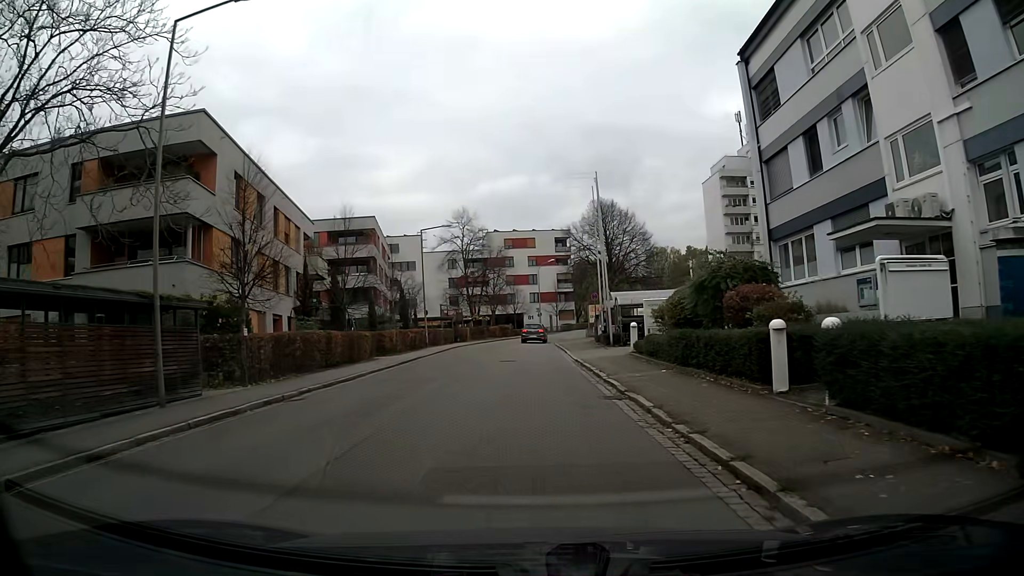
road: residential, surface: asphalt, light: Day
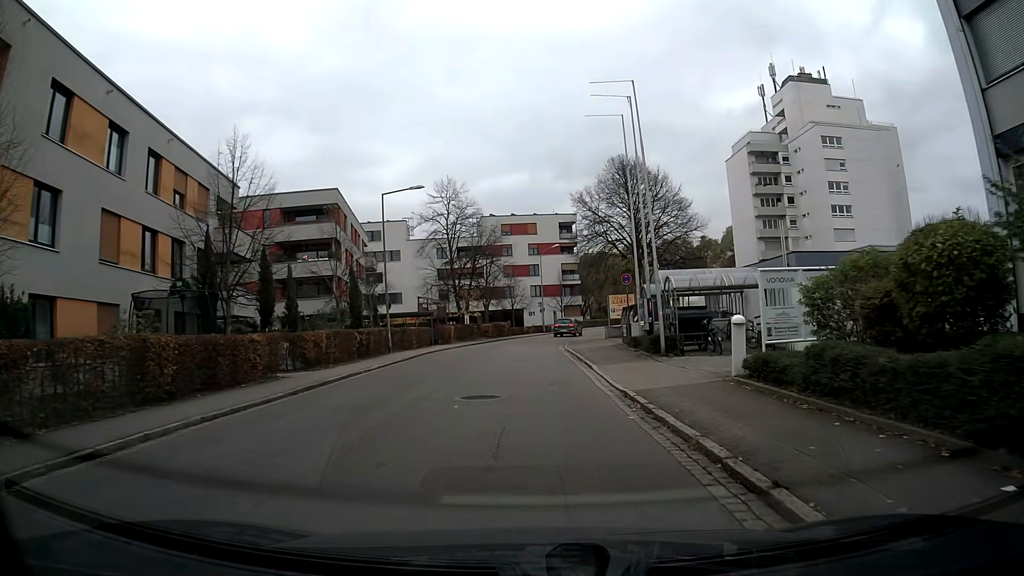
(0.0, +13.5) m; 0°
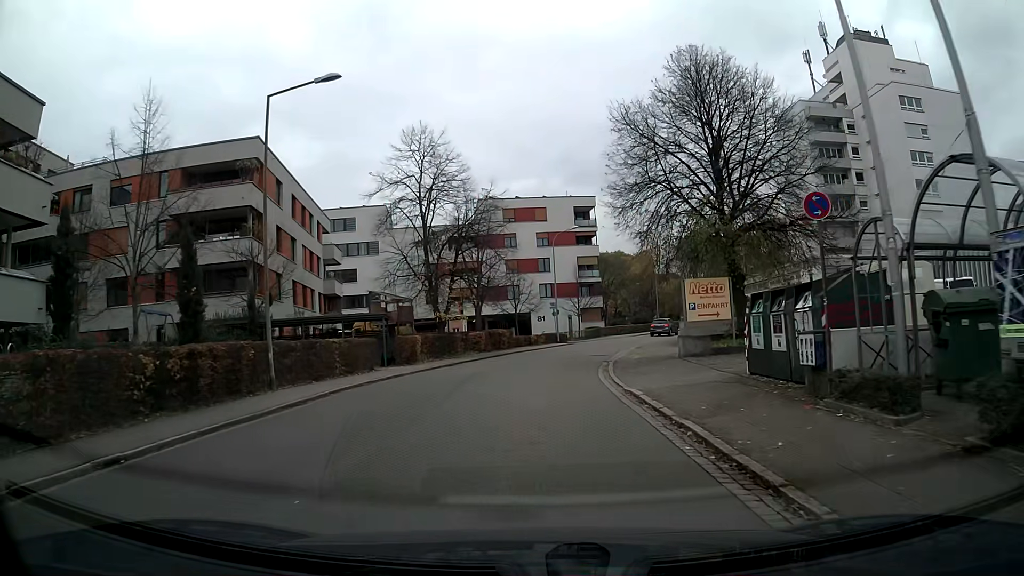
(-0.2, +18.1) m; -1°
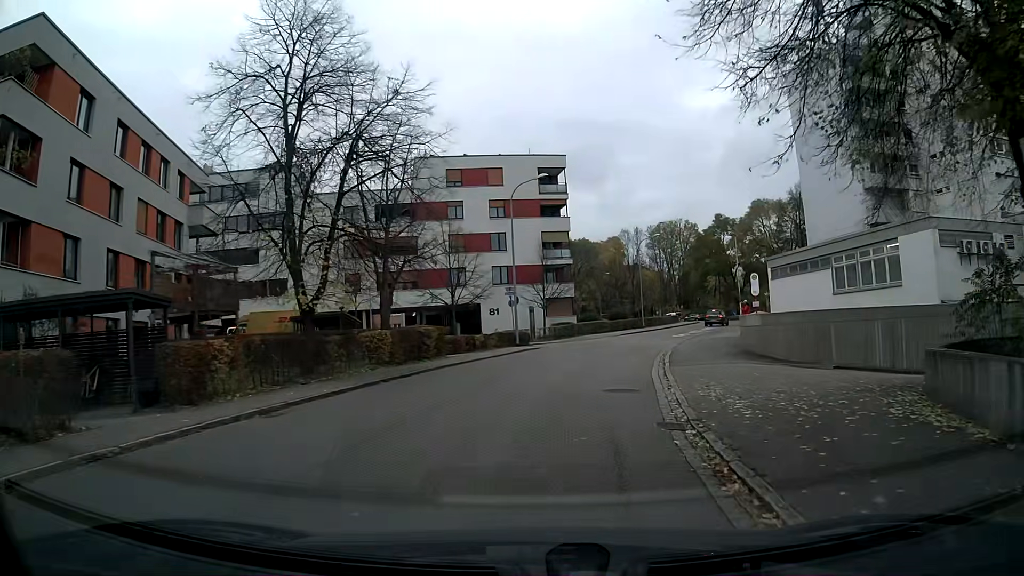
(+0.6, +17.7) m; +4°
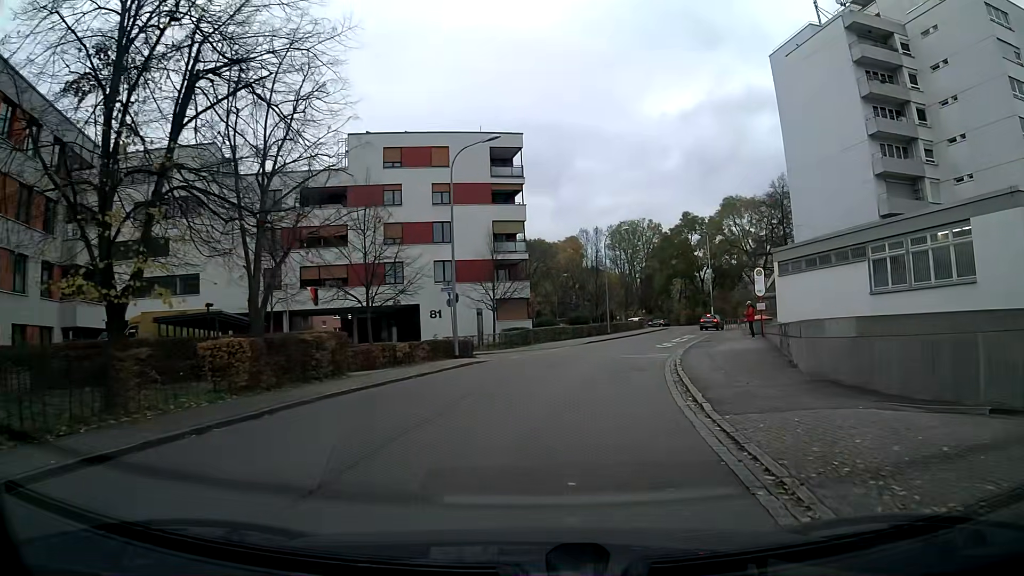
(+0.3, +8.7) m; +4°
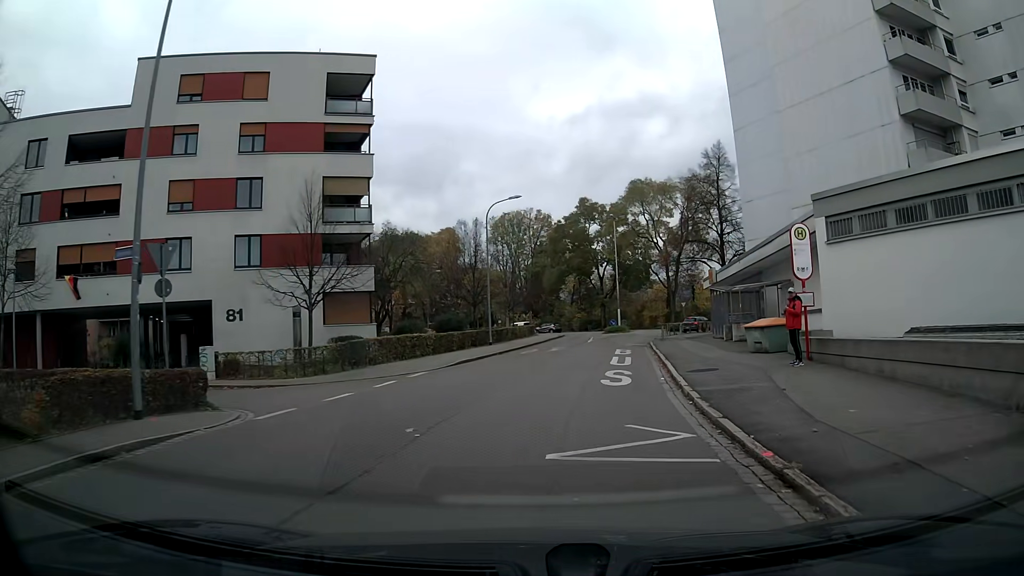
(+1.5, +16.9) m; +10°
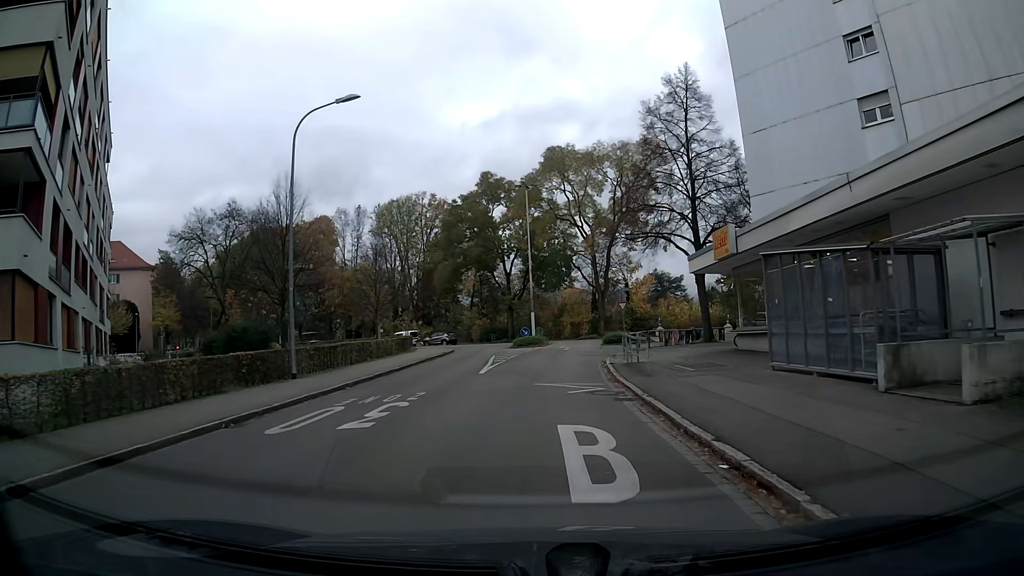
(+1.5, +20.5) m; +7°
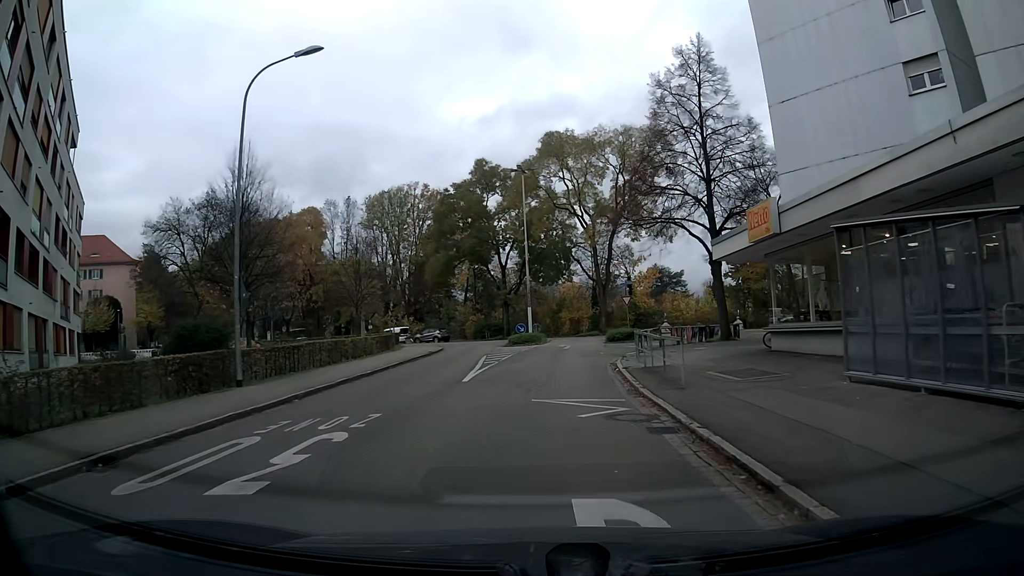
(0.0, +4.0) m; 0°
